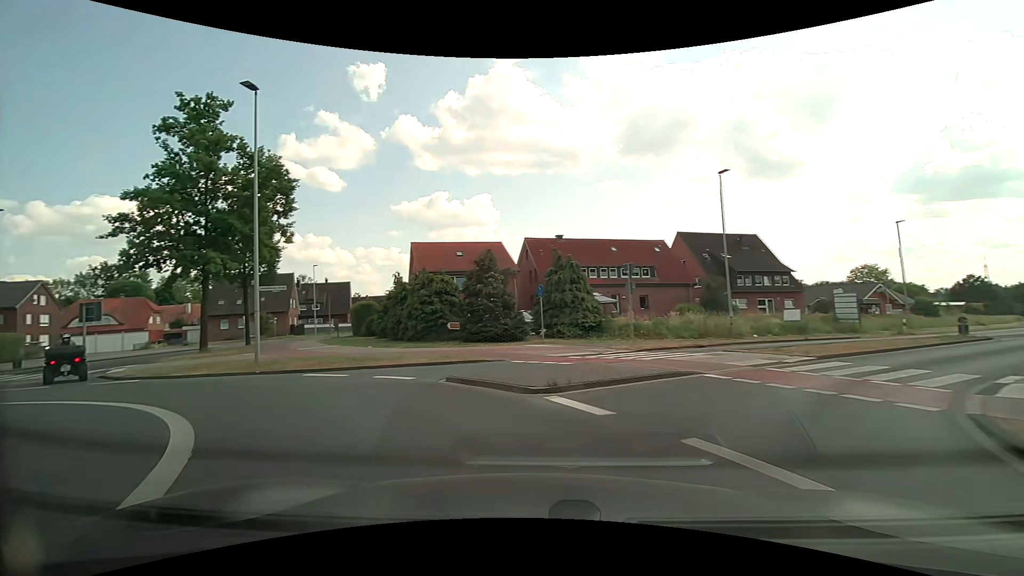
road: tertiary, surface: asphalt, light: Day
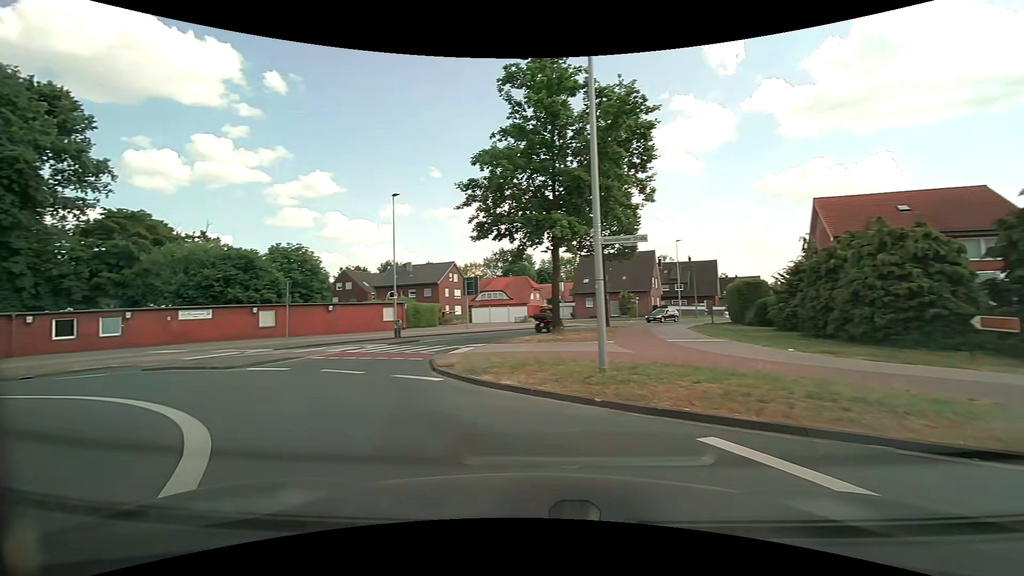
(-3.4, +9.1) m; -40°
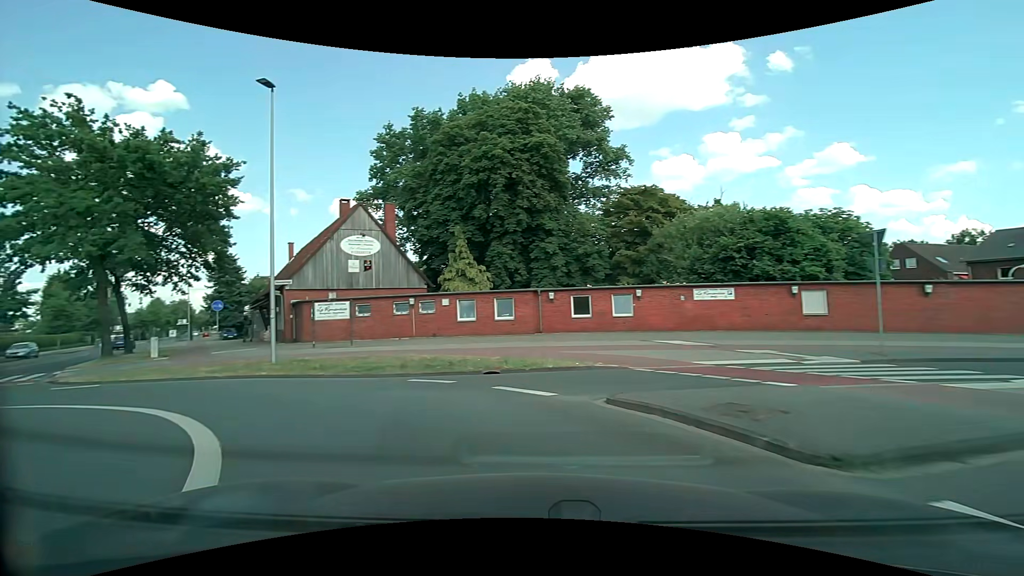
(-5.8, +11.4) m; -54°
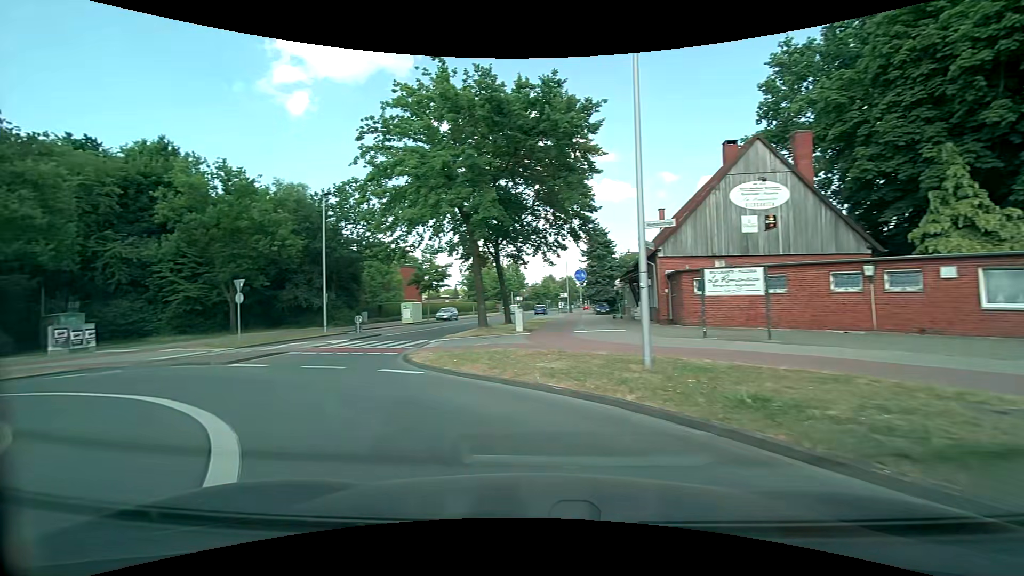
(-3.2, +8.8) m; -40°
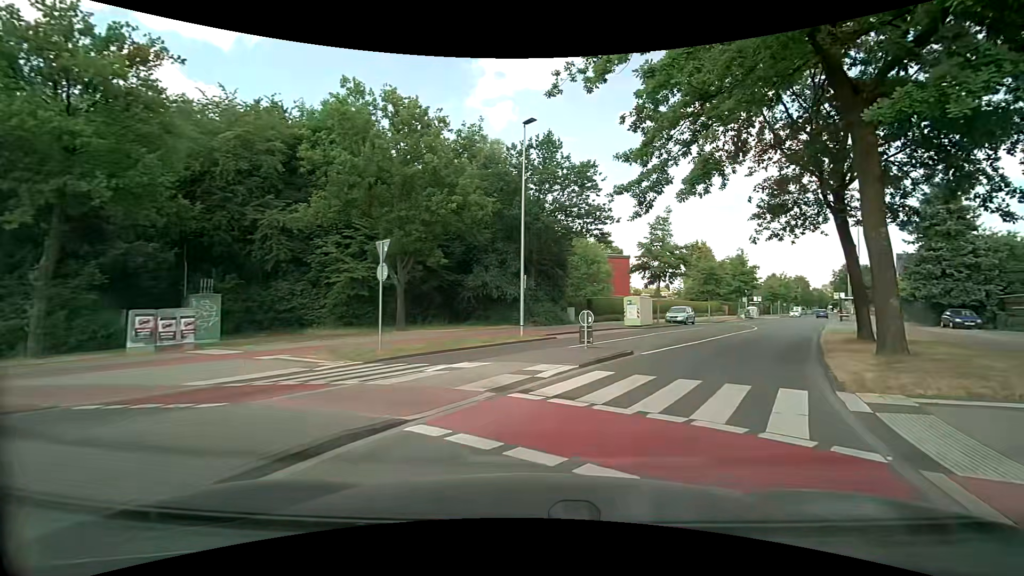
(-6.0, +14.2) m; -26°
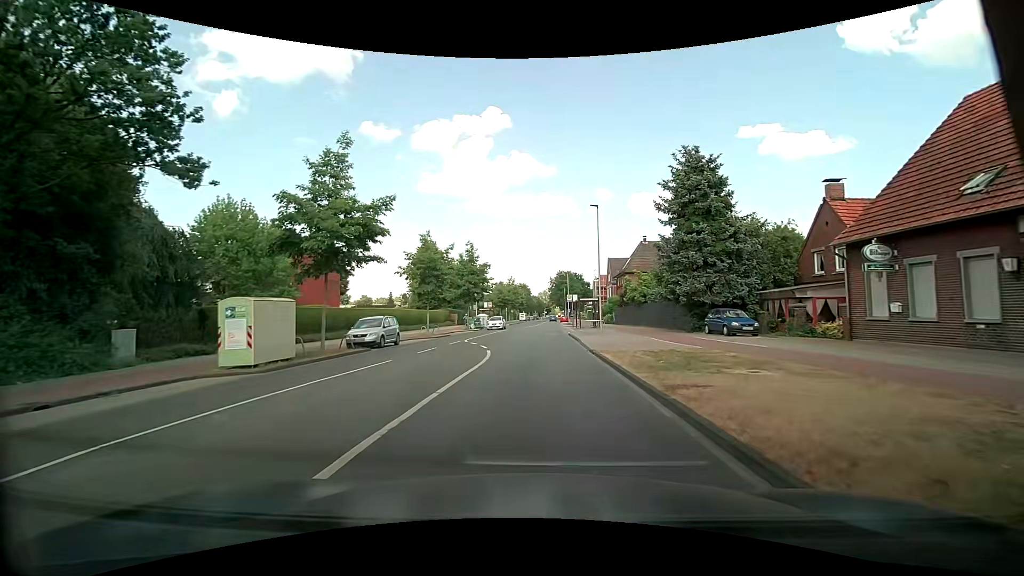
(+7.2, +18.4) m; +30°
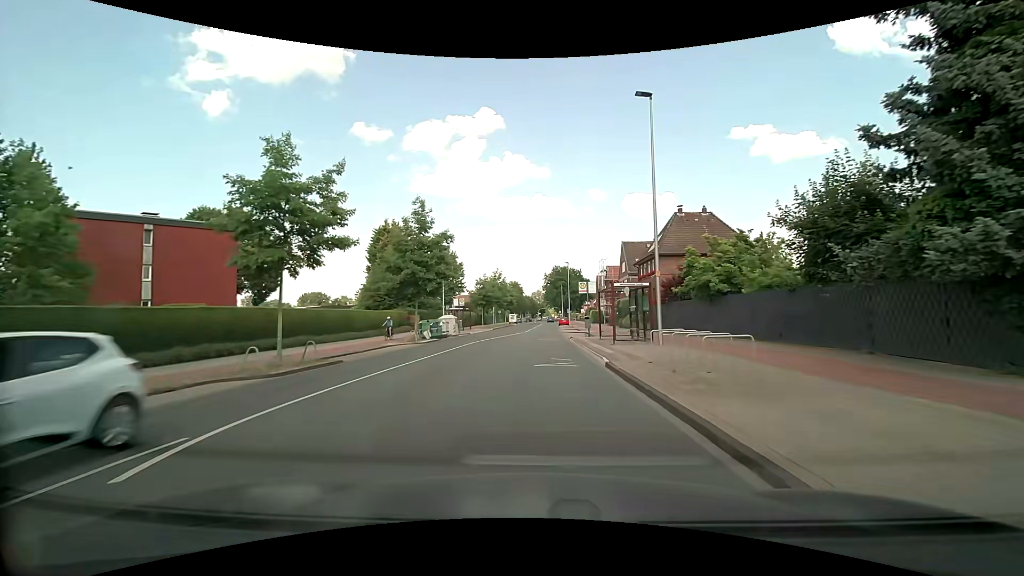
(+0.5, +21.7) m; +2°
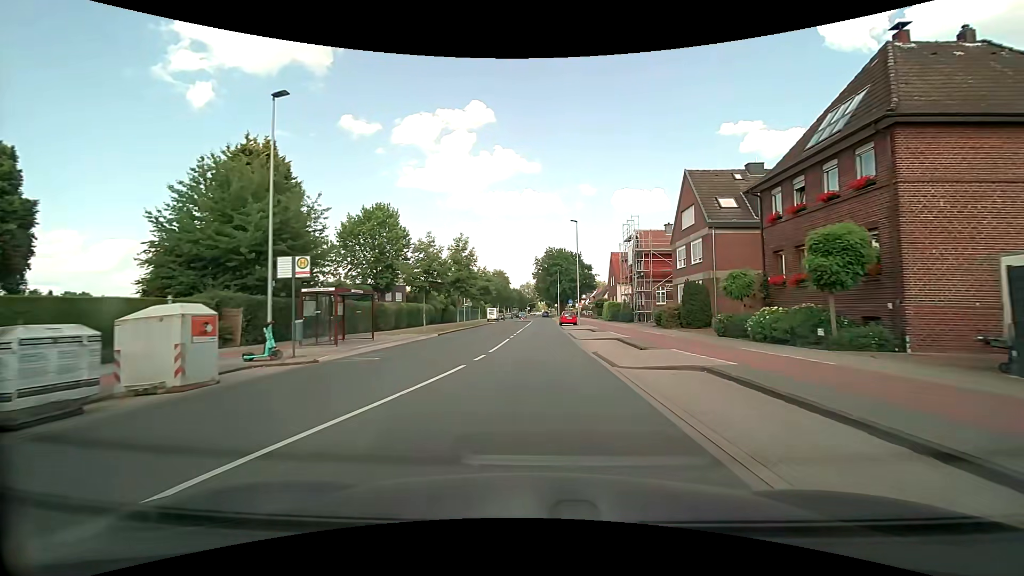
(+0.2, +33.0) m; +1°
